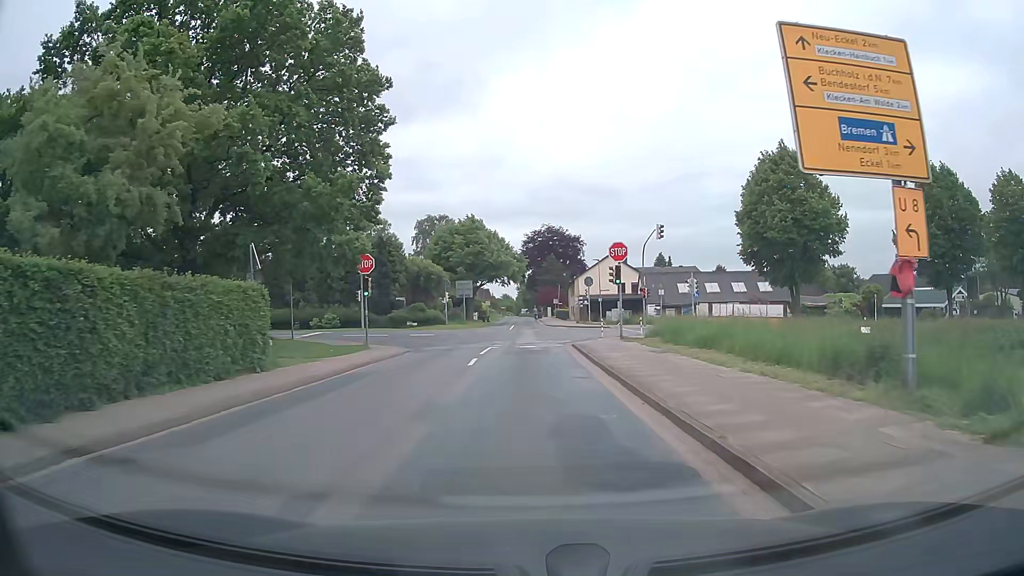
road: tertiary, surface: asphalt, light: Day
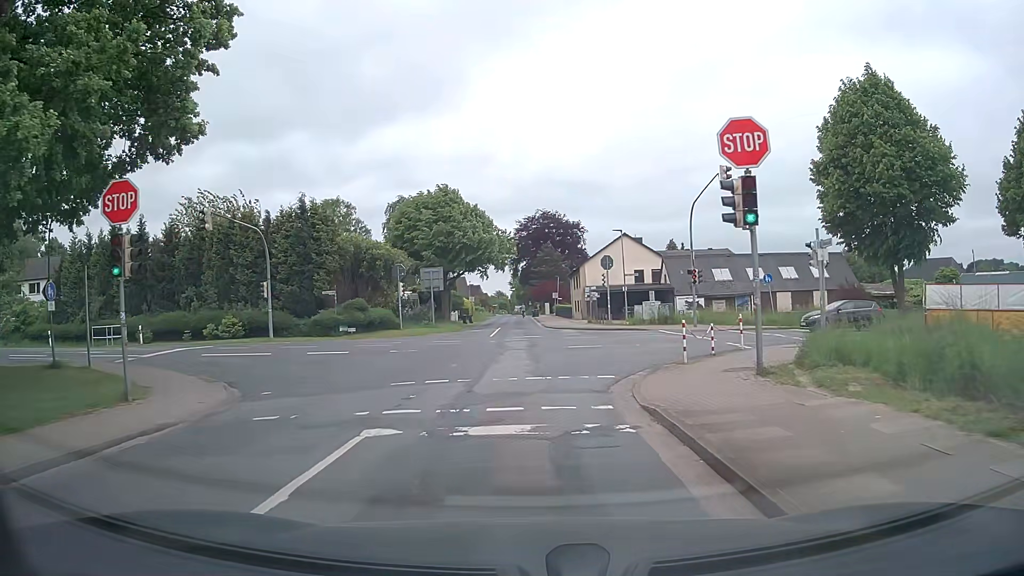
(+0.3, +19.4) m; +1°
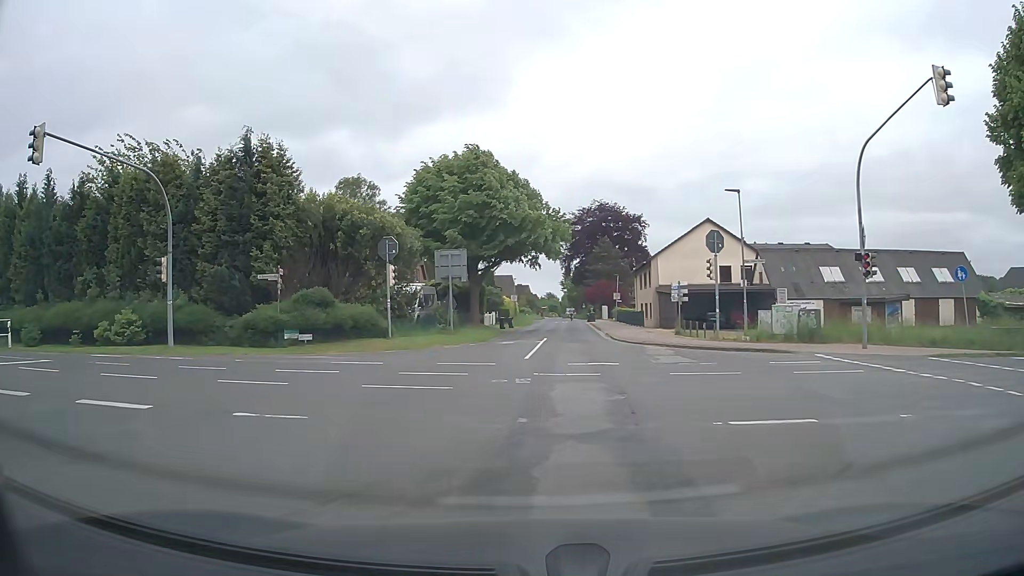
(-0.5, +15.5) m; -4°
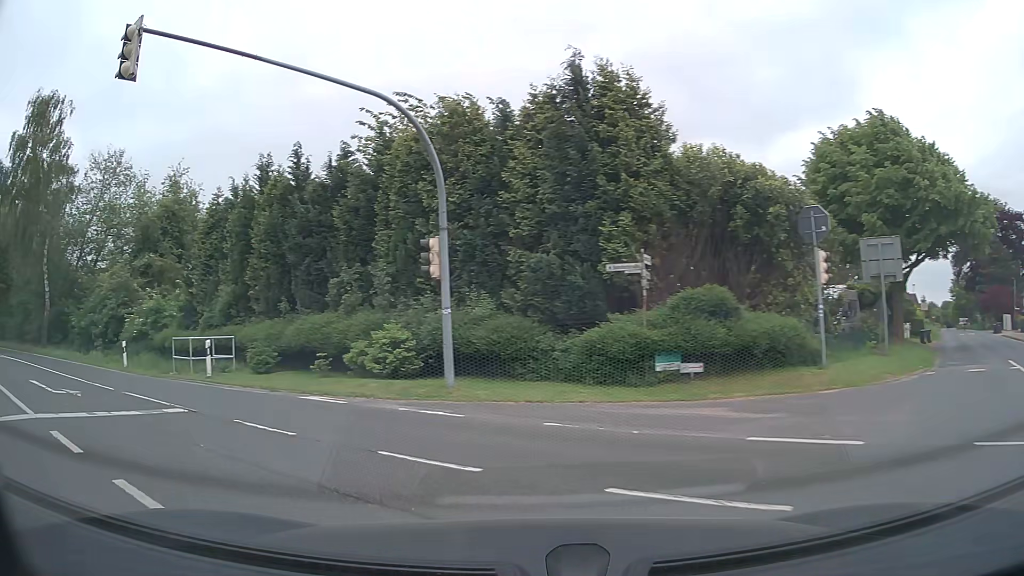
(-2.2, +10.0) m; -30°
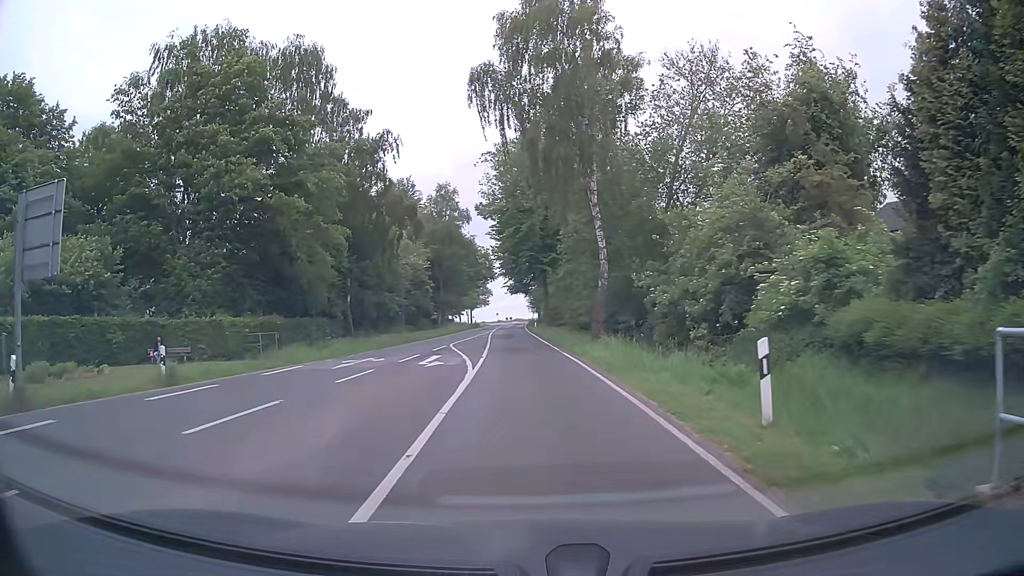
(-10.4, +16.4) m; -56°
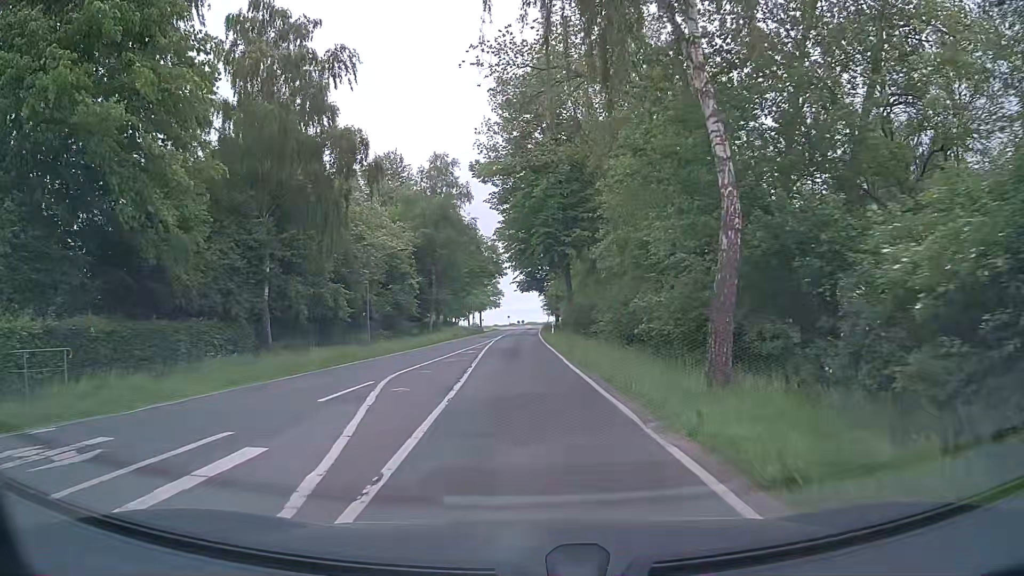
(-0.2, +16.7) m; -1°
